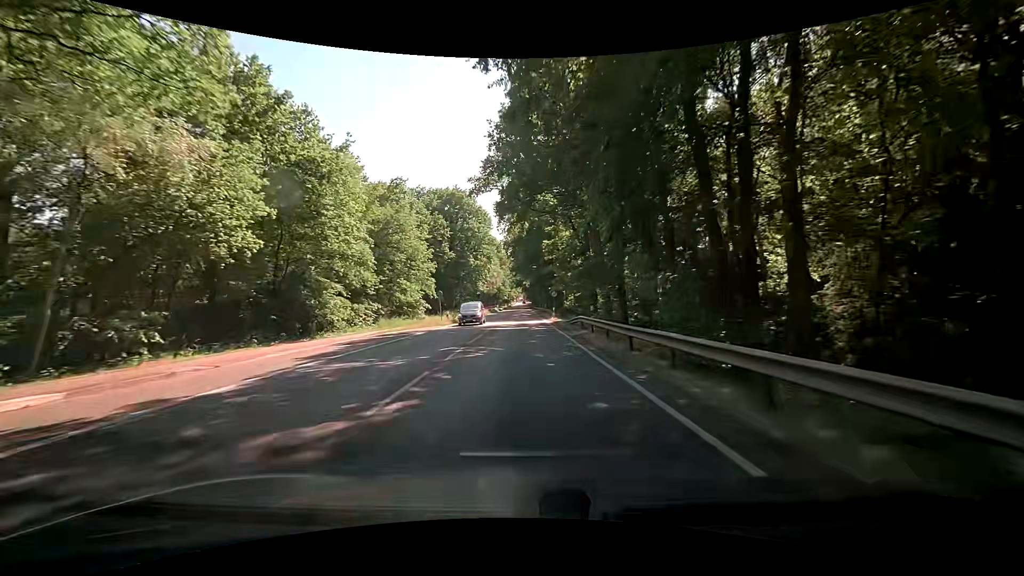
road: primary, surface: asphalt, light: Day
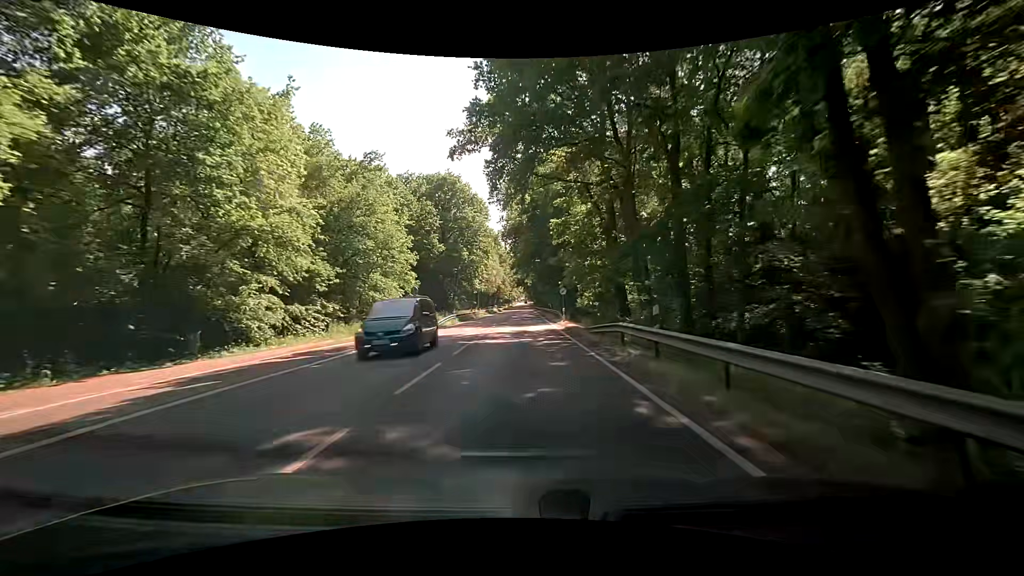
(+0.1, +10.8) m; 0°
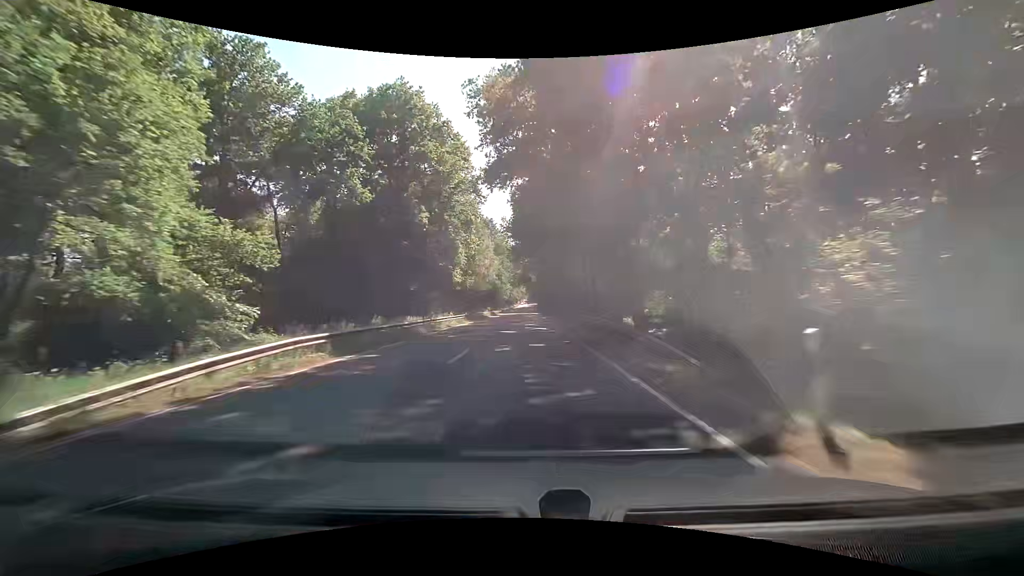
(-0.2, +32.2) m; 0°
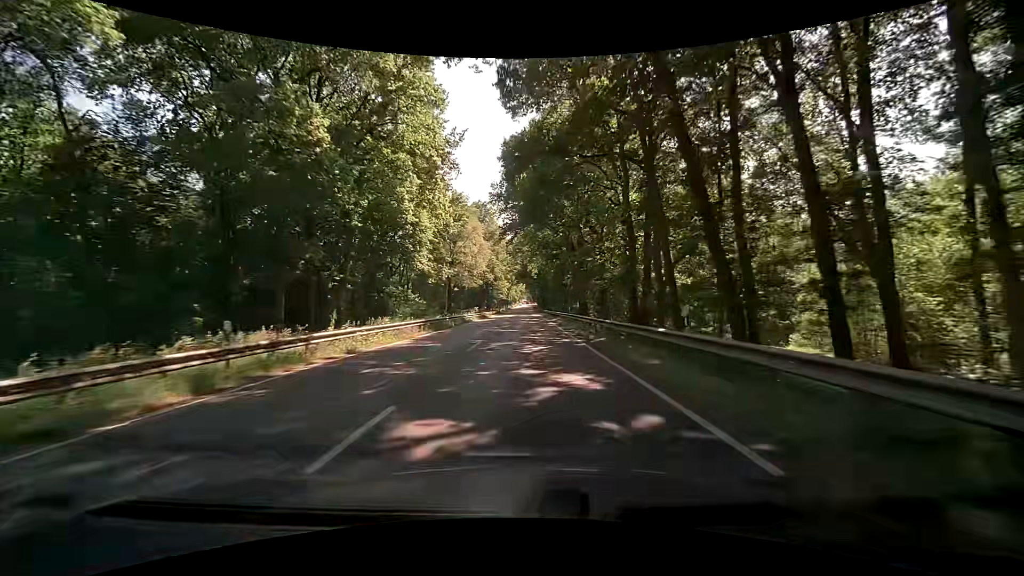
(-0.1, +21.6) m; 0°
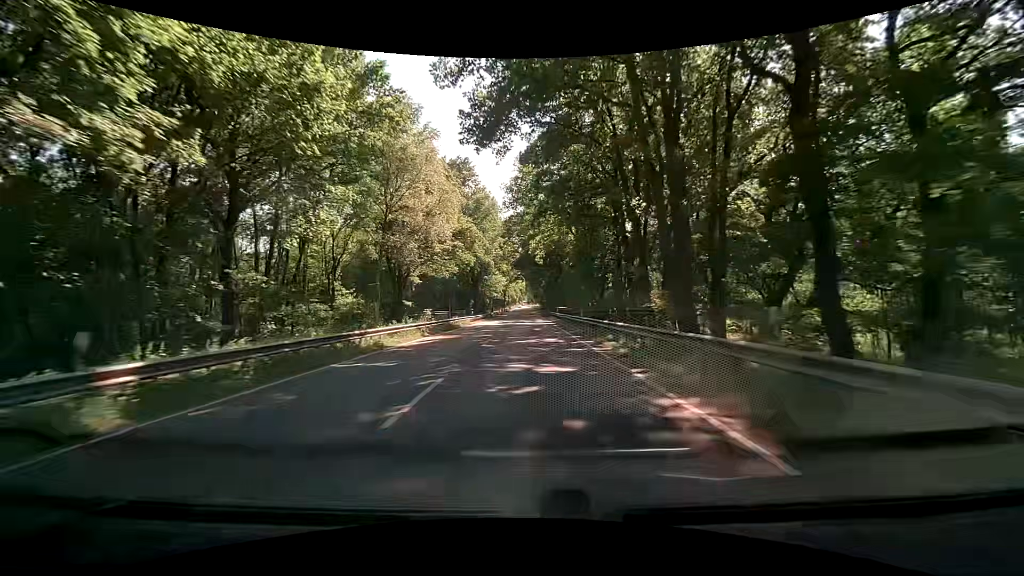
(0.0, +33.9) m; 0°
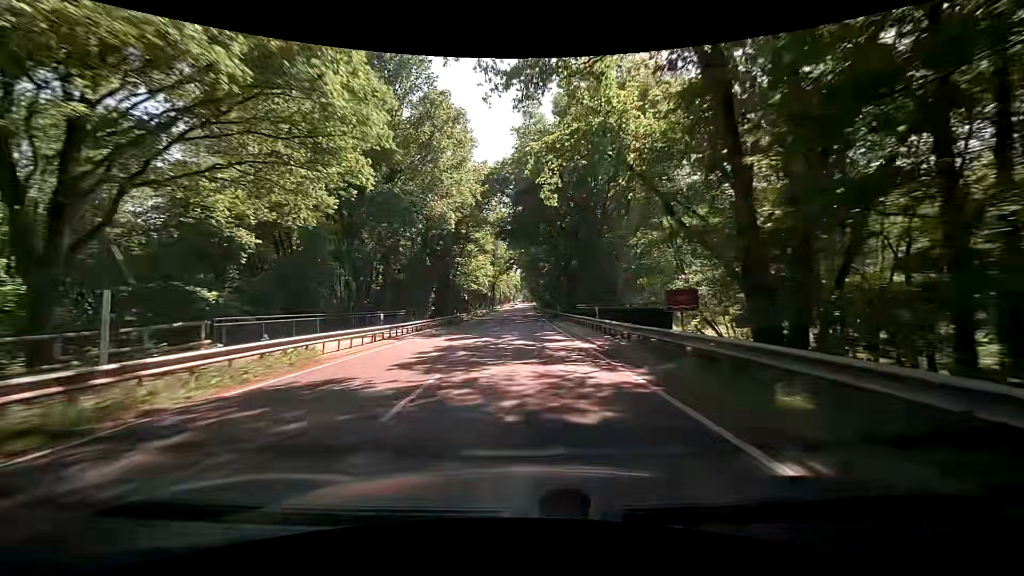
(0.0, +36.7) m; 0°
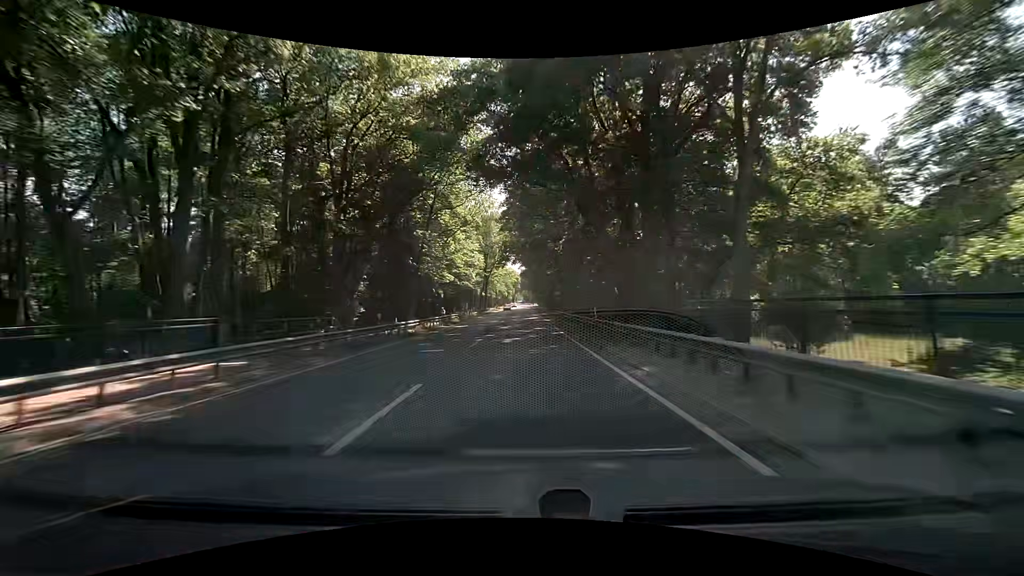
(0.0, +25.9) m; 0°
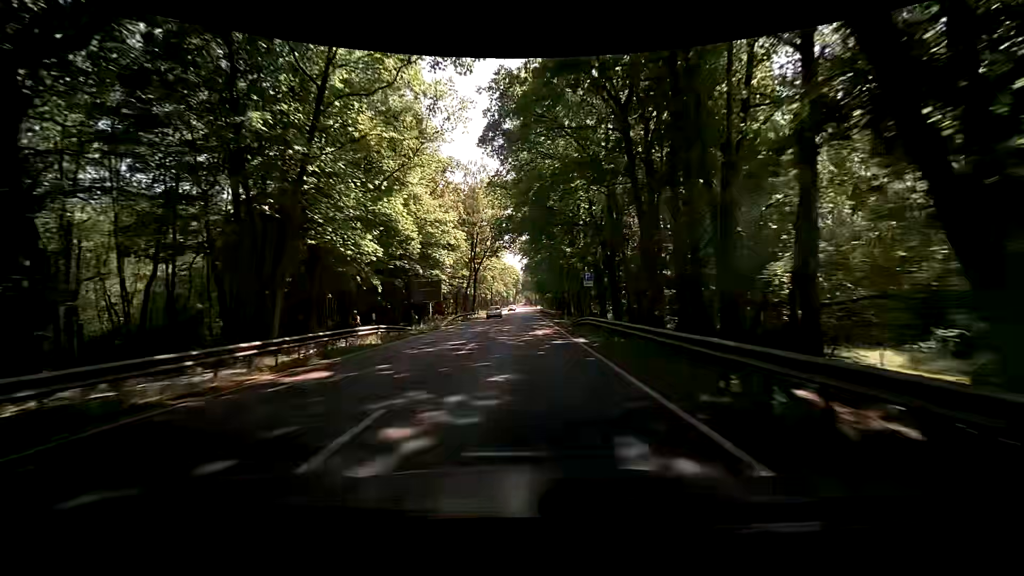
(0.0, +26.9) m; 0°
(0, +10) (0, +20) (0, +30) (0, +40) (0, +50) (0, +60) (0, +70) (0, +80) (0, +90) (0, +100) m
